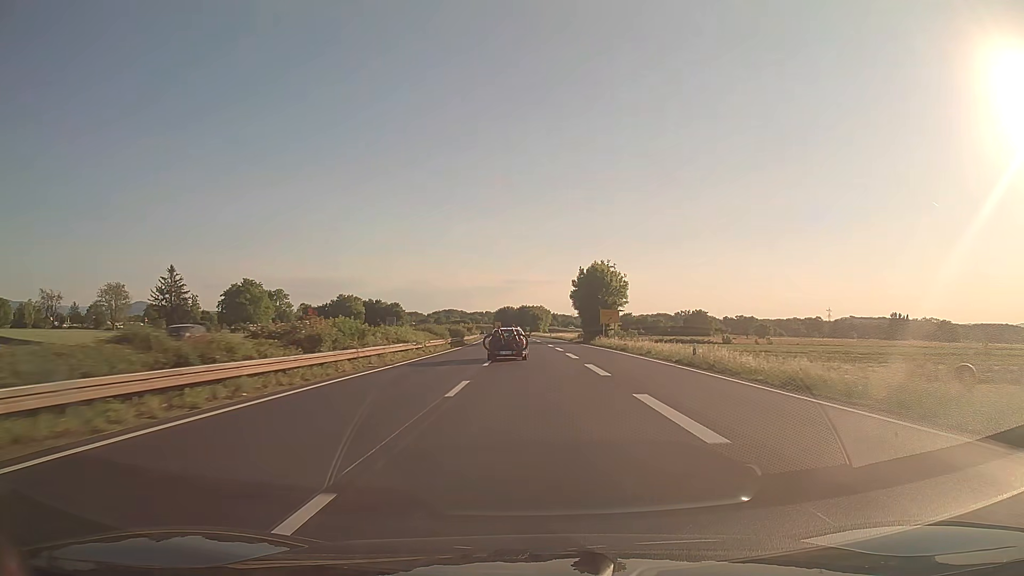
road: trunk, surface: asphalt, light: Day
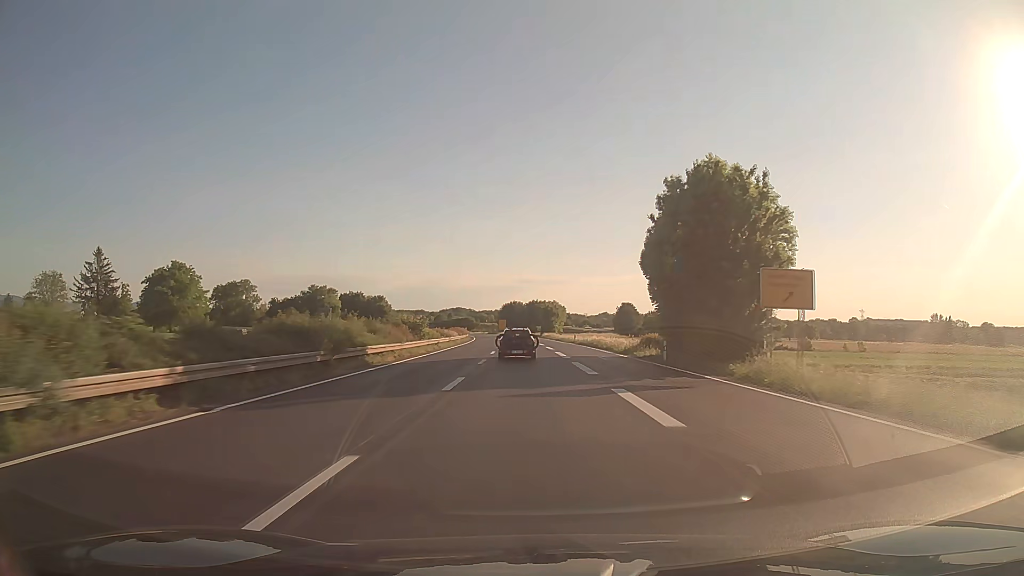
(-0.3, +47.0) m; -1°
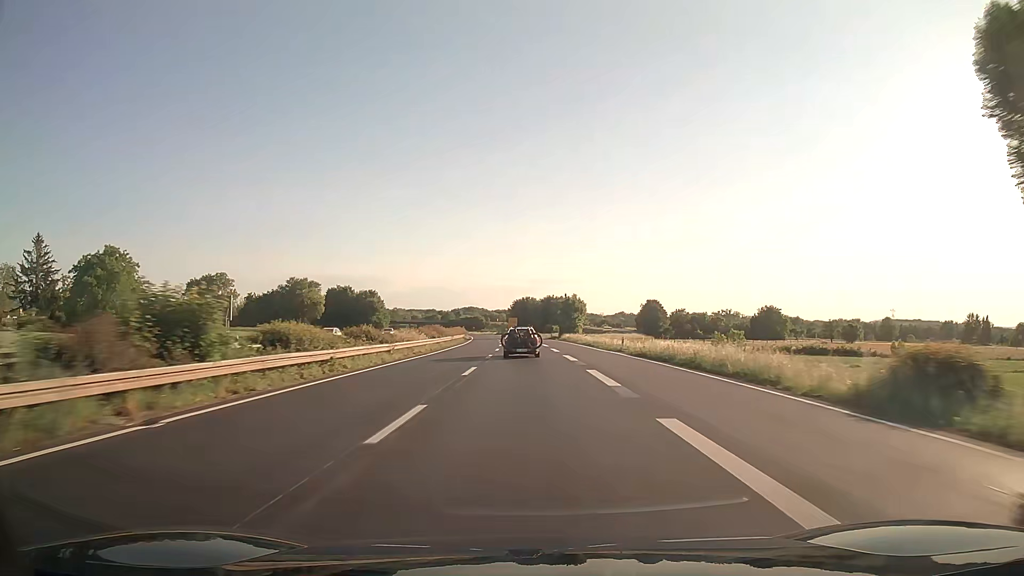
(-0.3, +31.6) m; -1°
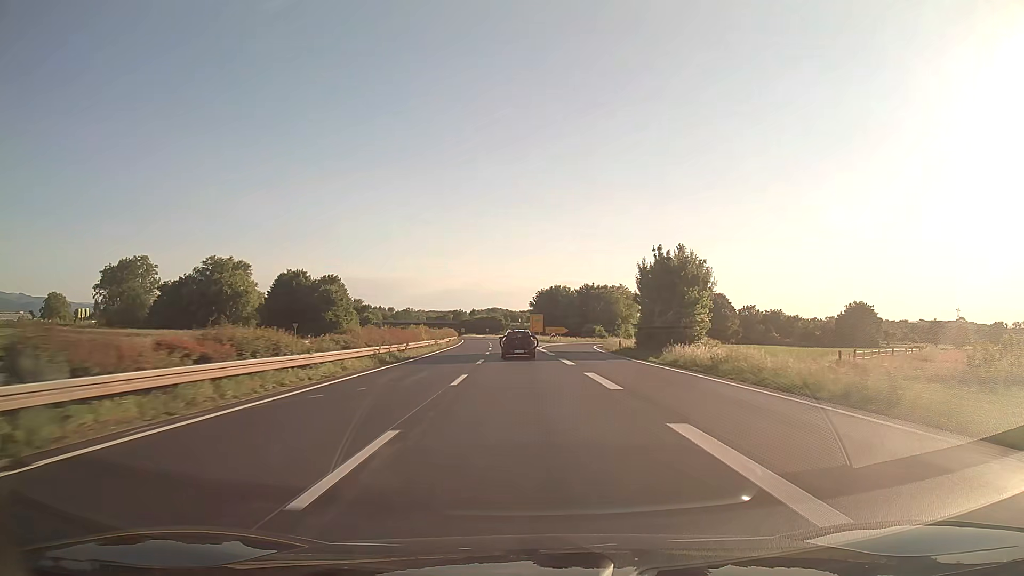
(-1.5, +63.5) m; -2°
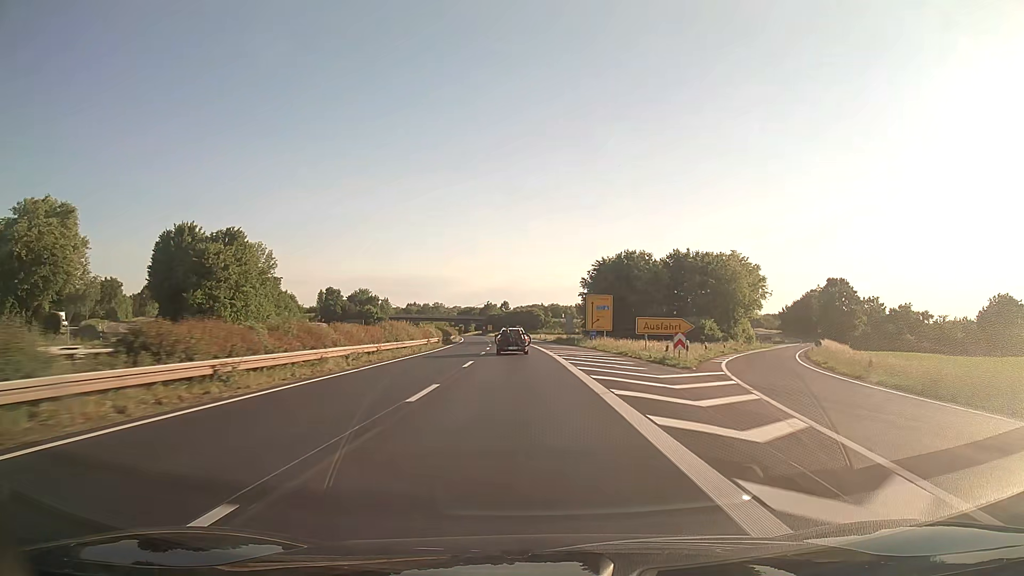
(-1.8, +64.4) m; -3°
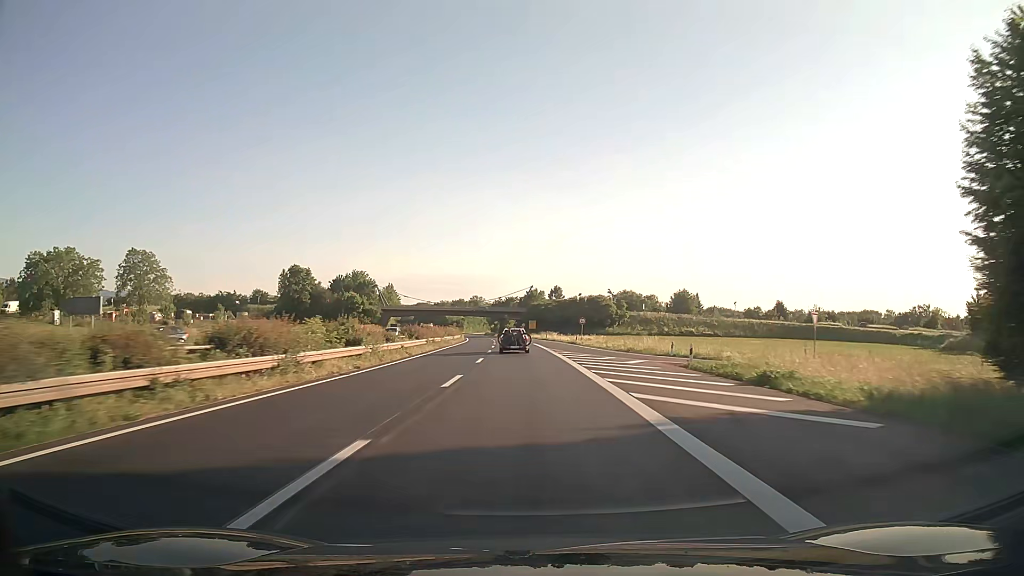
(-3.3, +80.9) m; -4°
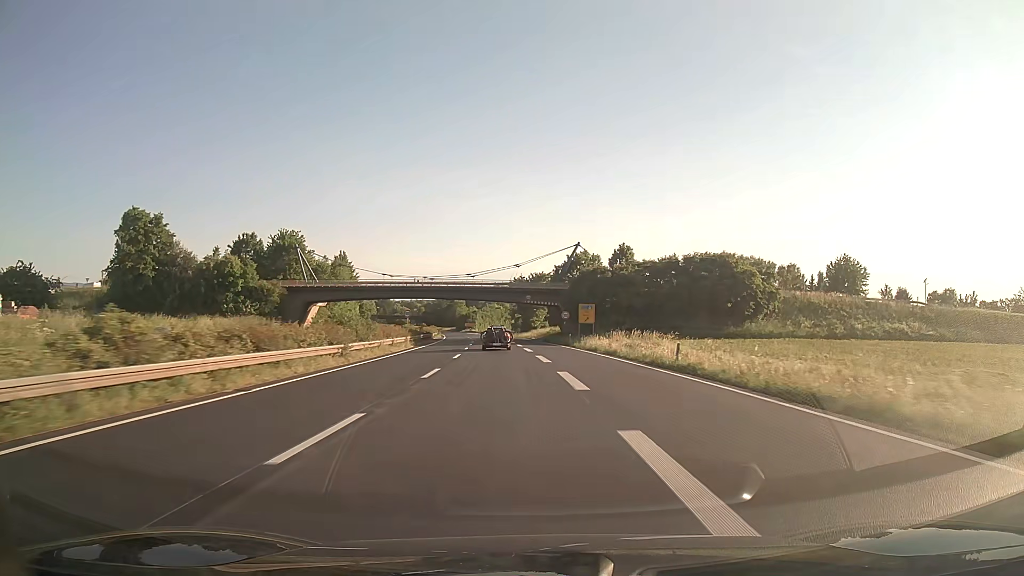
(-2.2, +81.6) m; -3°
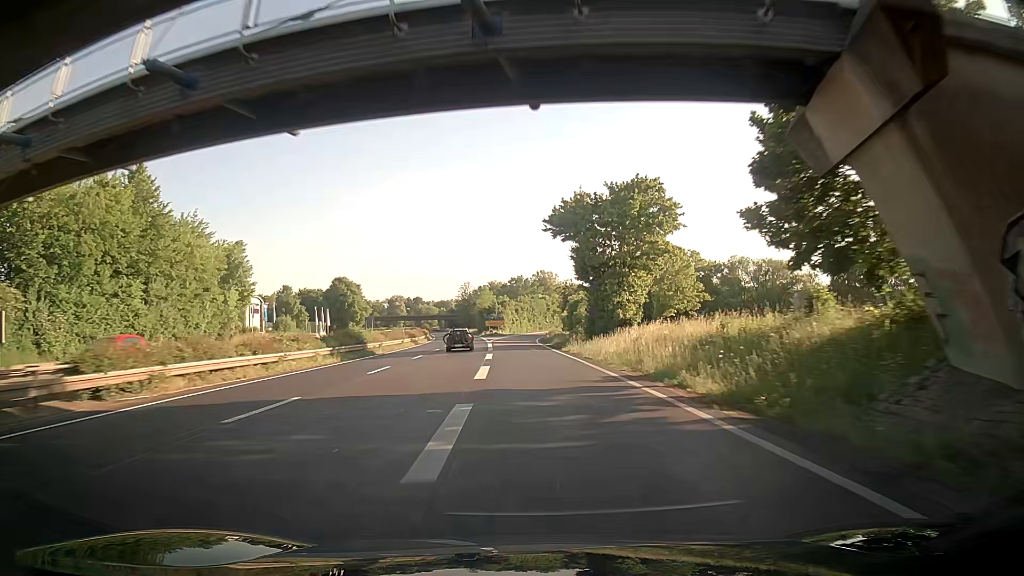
(-2.5, +80.4) m; -4°
(0, +10) (0, +20) (0, +30) (0, +40) (-1, +50) (-1, +60) (-1, +70) (-1, +80) (-1, +90) (-1, +100) m
